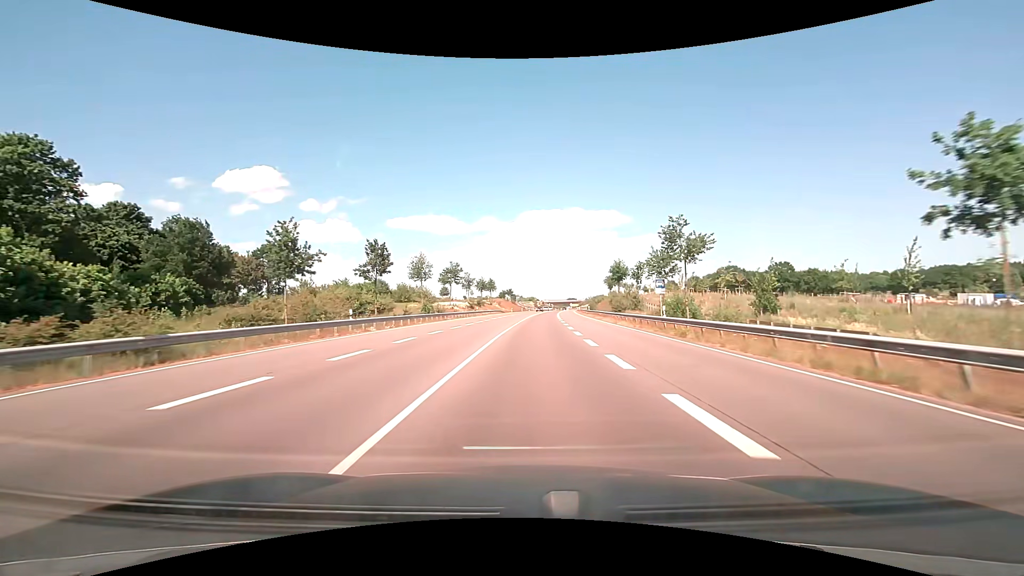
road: primary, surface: asphalt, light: Day
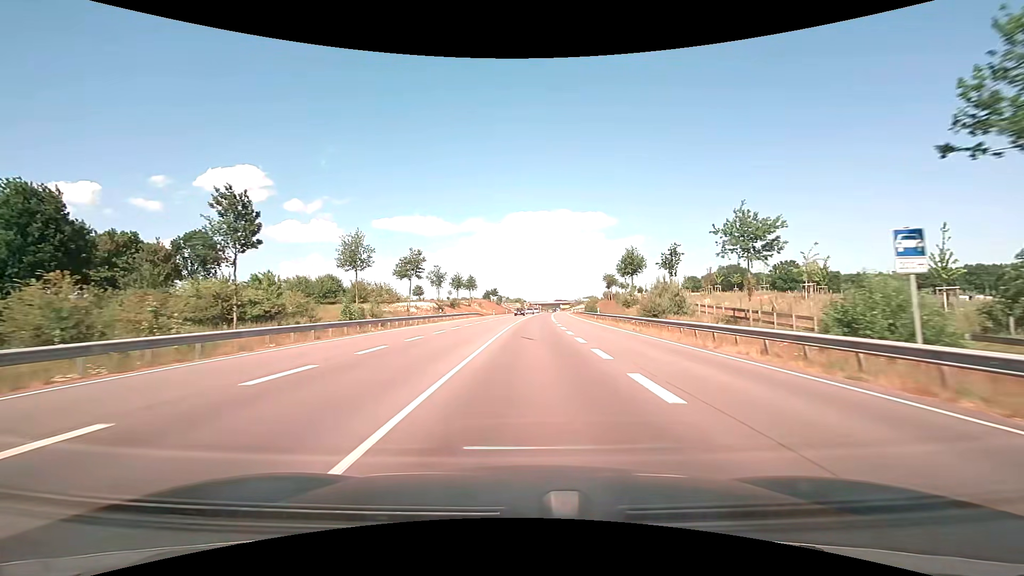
(+0.2, +21.9) m; +2°
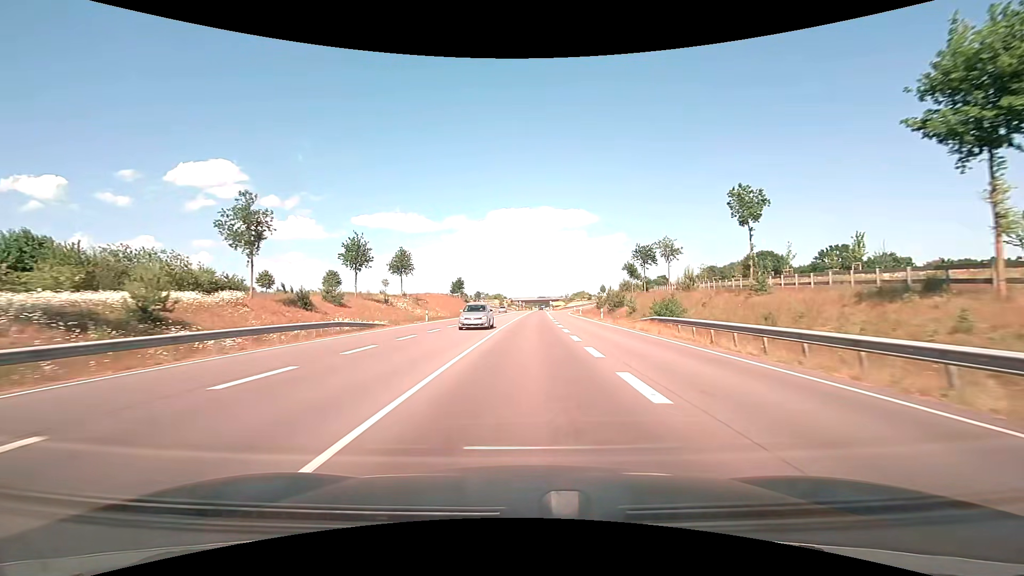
(+1.0, +54.9) m; +2°
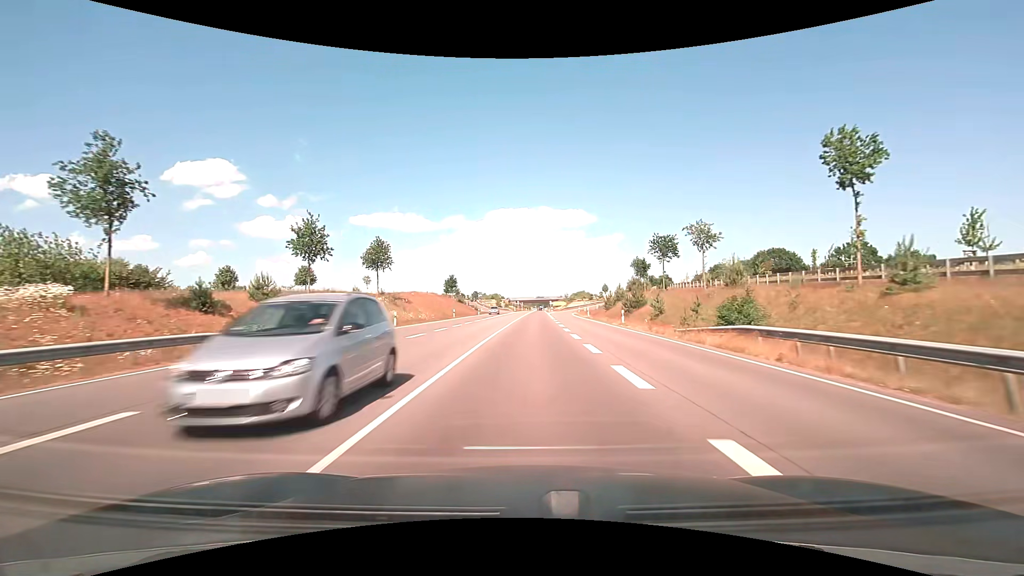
(0.0, +10.9) m; 0°
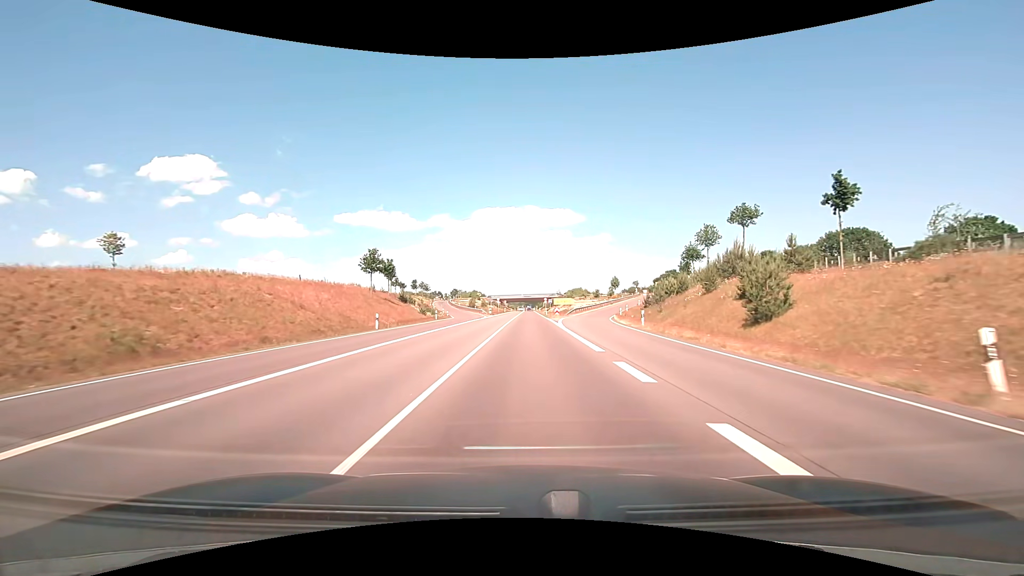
(+0.8, +54.0) m; +2°
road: trunk
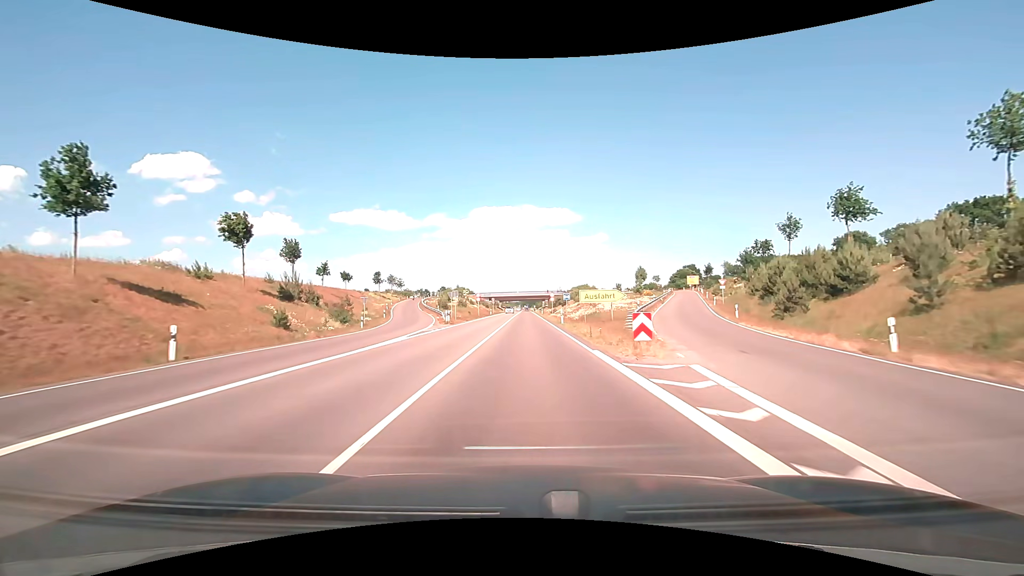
(+0.2, +42.7) m; 0°
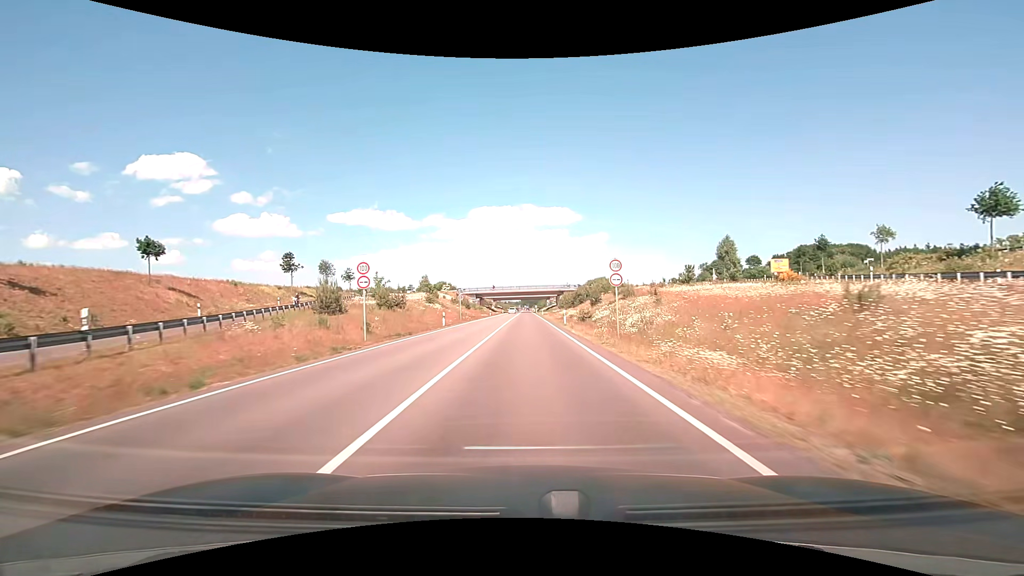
(-0.1, +53.3) m; 0°
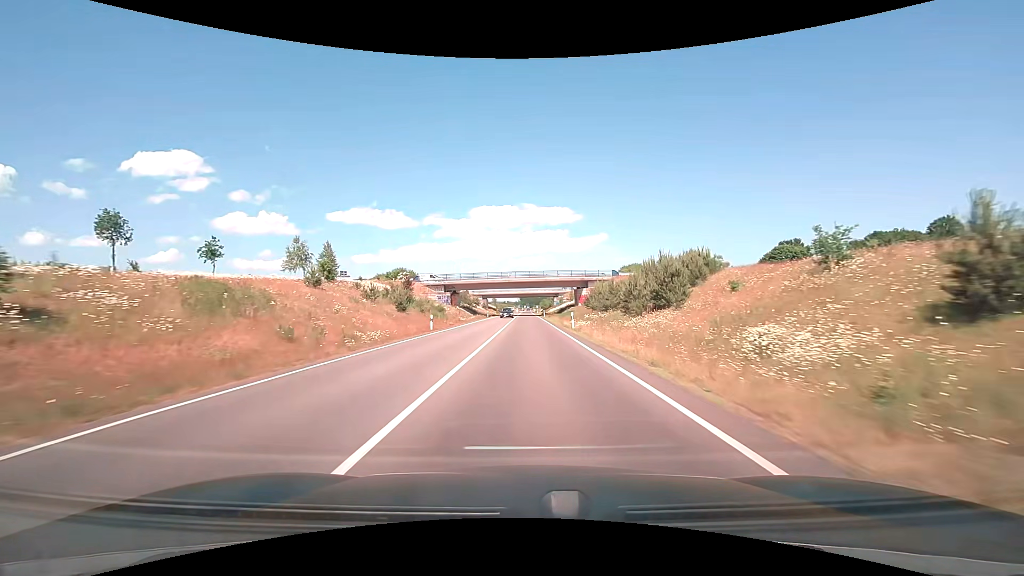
(-0.2, +57.2) m; 0°
(0, +10) (0, +20) (0, +30) (0, +40) (0, +50) (0, +60) (0, +70) (0, +80) (0, +90) (0, +100) m
